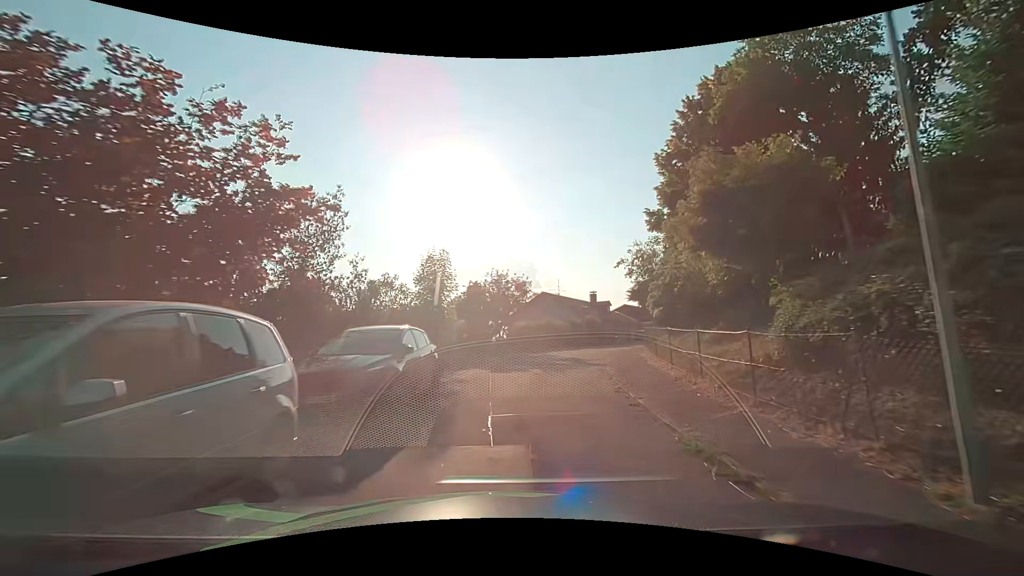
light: Day
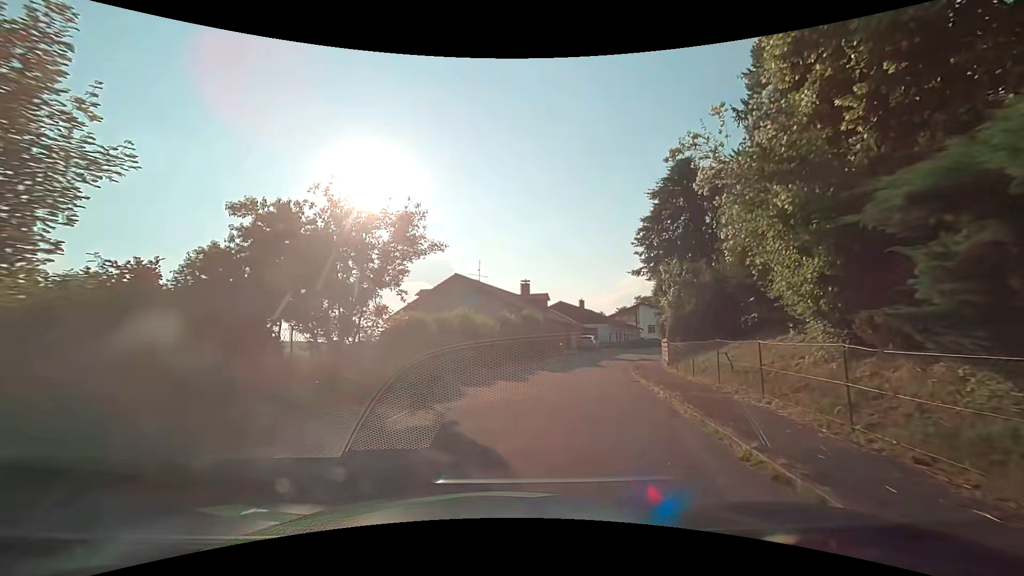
(+1.0, +19.4) m; +8°
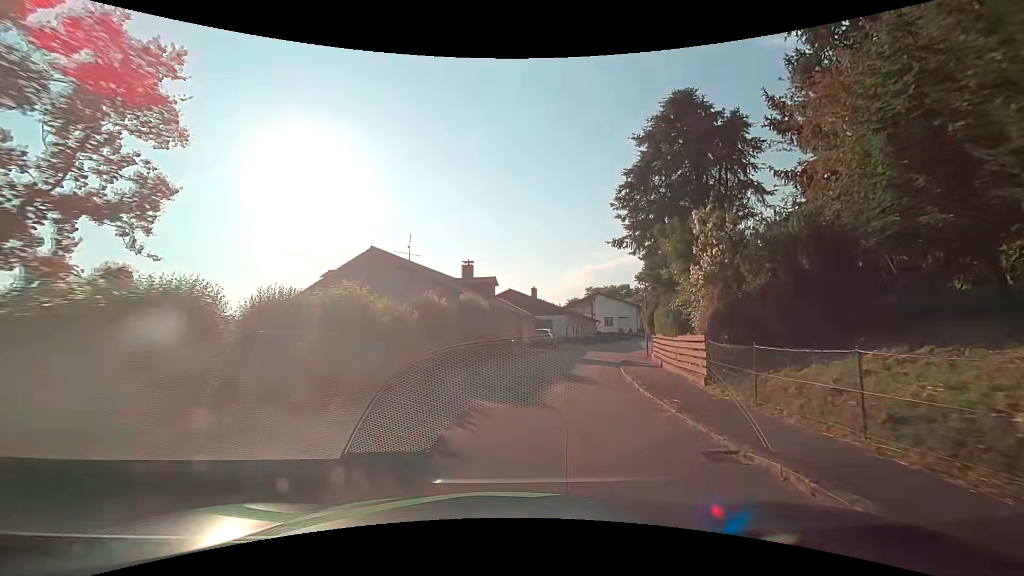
(+0.6, +9.6) m; +6°
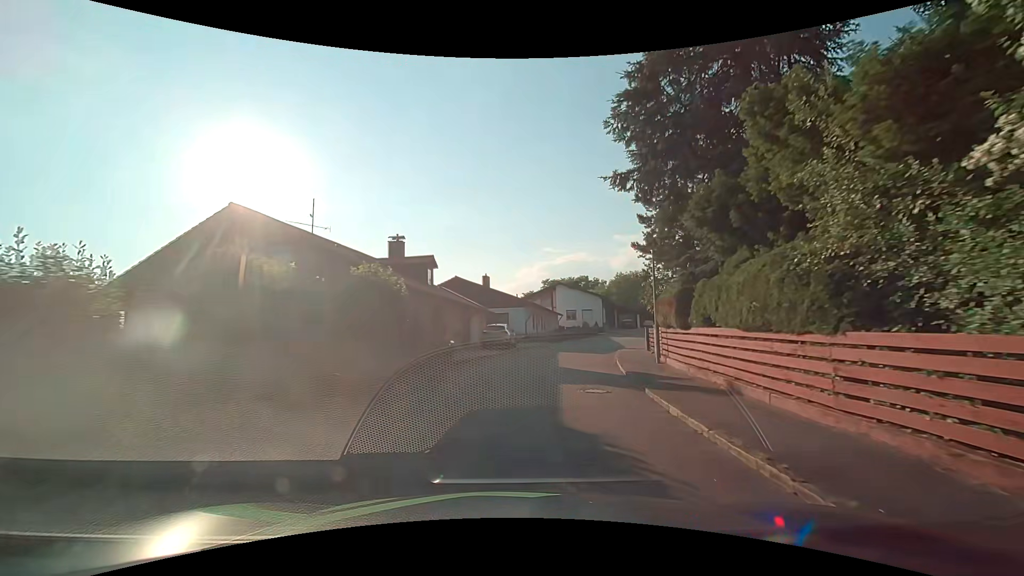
(+0.6, +9.8) m; +6°
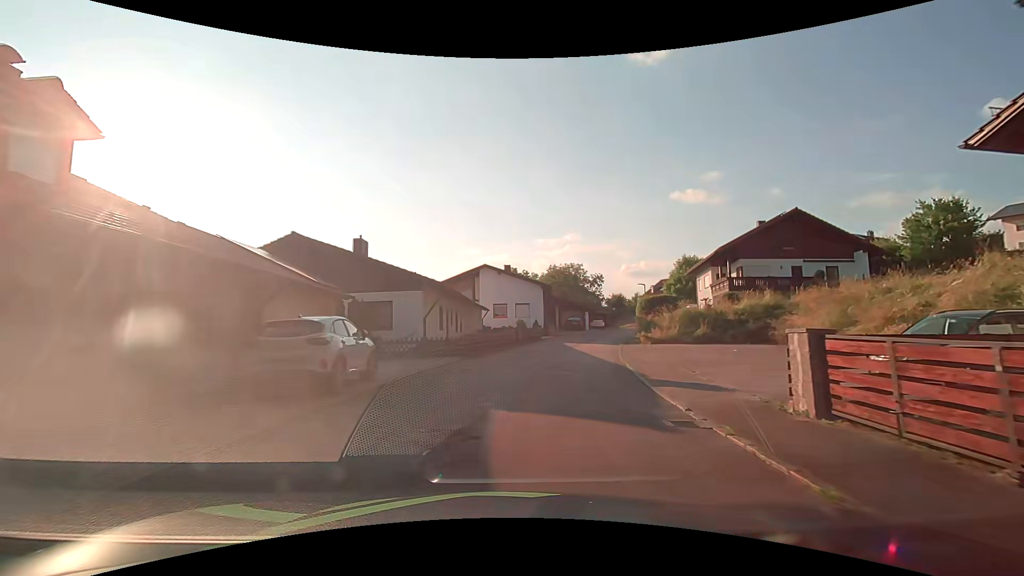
(+1.5, +20.1) m; +10°
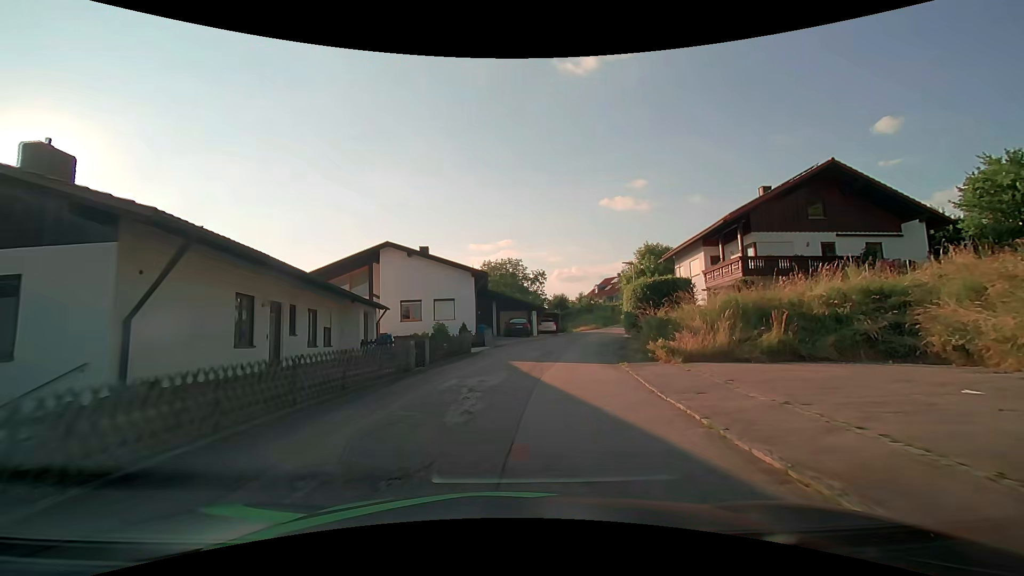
(+0.7, +15.3) m; +6°
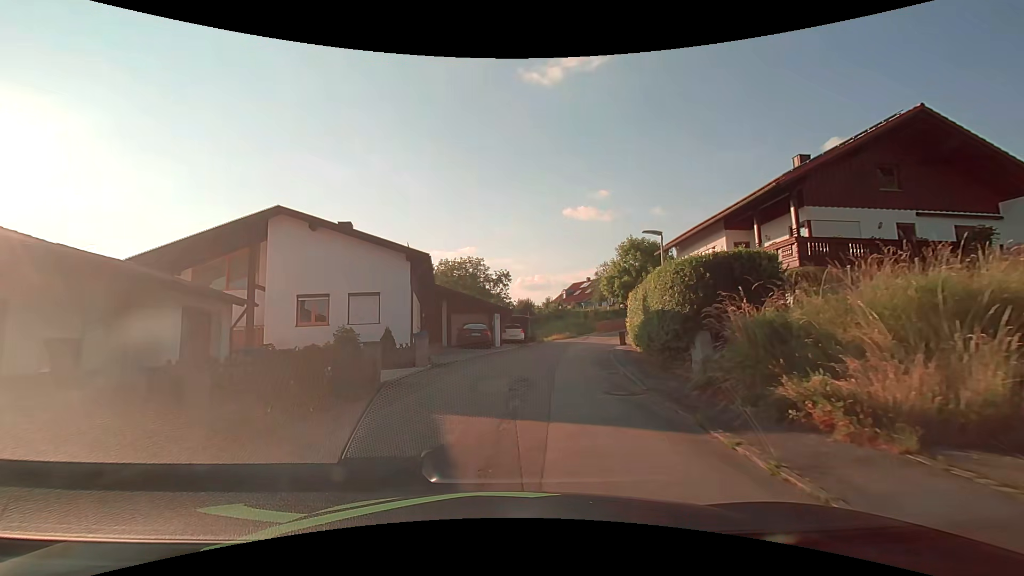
(+0.5, +10.2) m; +5°
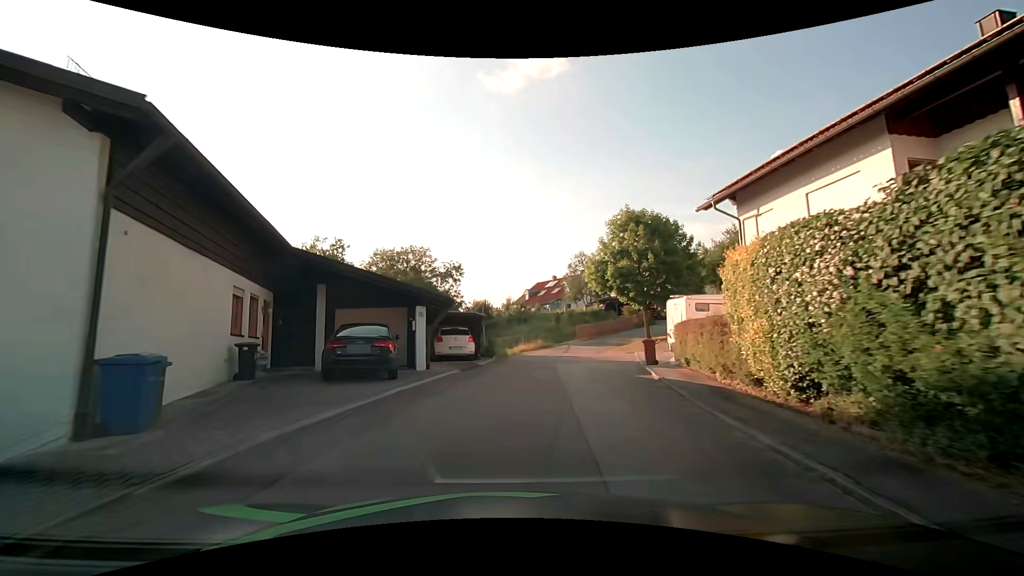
(+0.7, +15.0) m; +5°
(0, +10) (+1, +20) (+3, +30) (+7, +39) (+13, +47) (+20, +54) (+28, +60) (+34, +68) (+35, +78) (+32, +87) m
